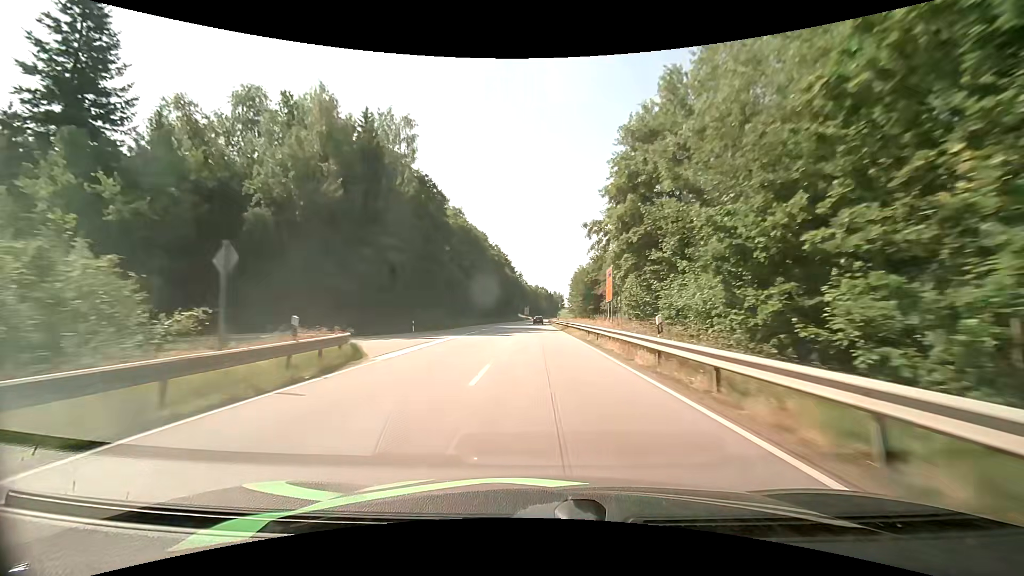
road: primary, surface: asphalt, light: Day
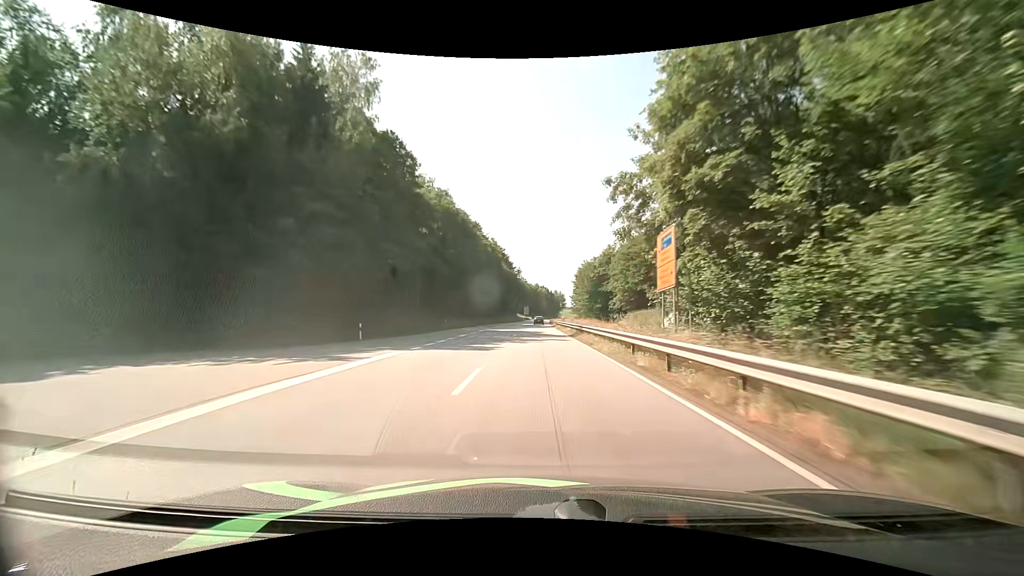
(+0.1, +13.4) m; 0°
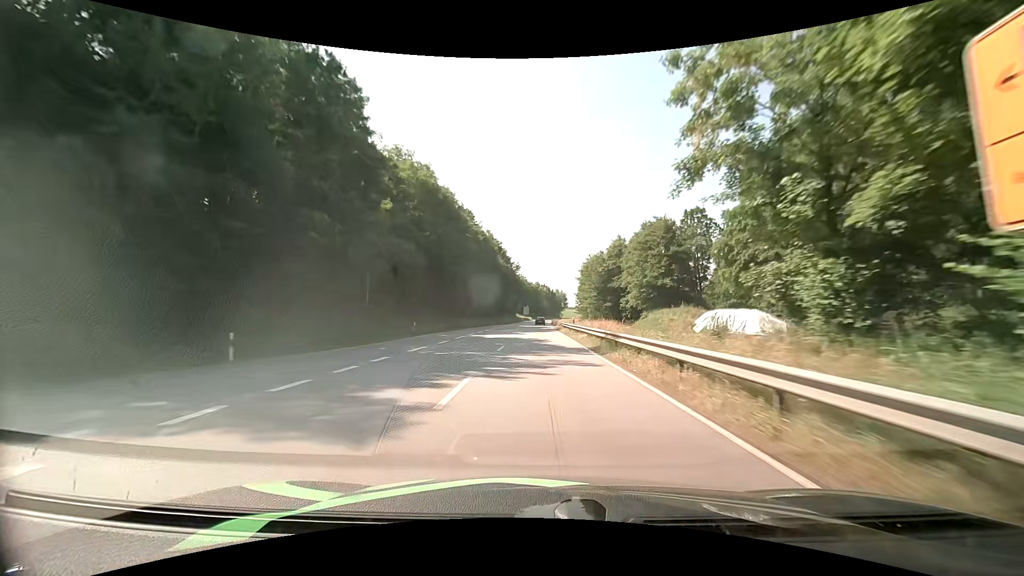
(0.0, +13.3) m; 0°
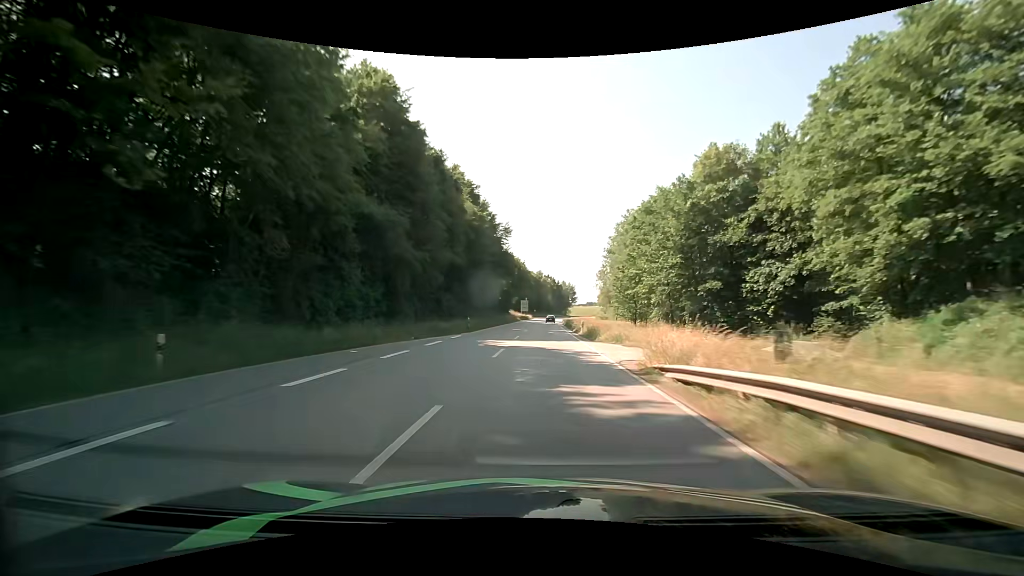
(-0.1, +52.5) m; 0°
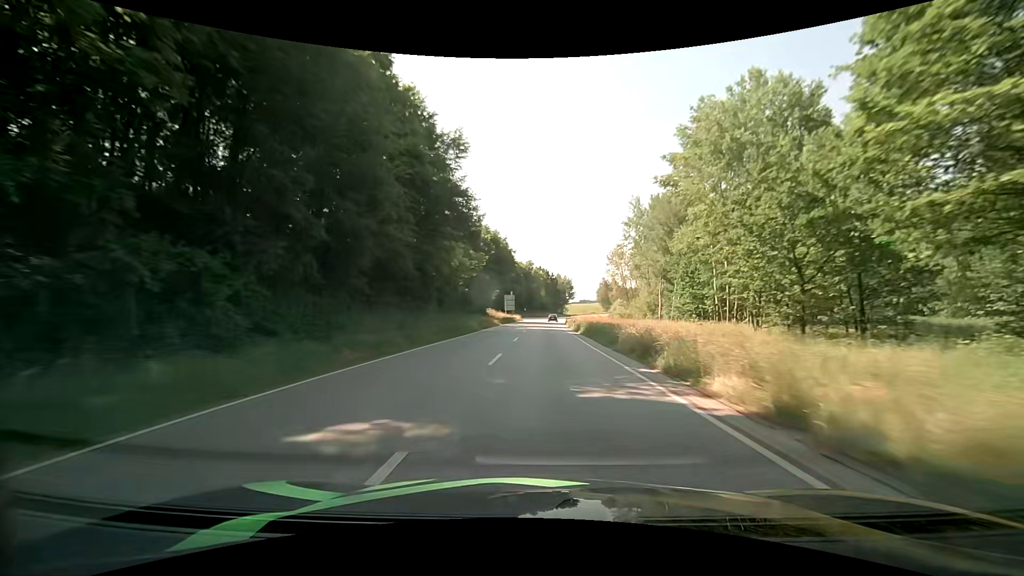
(+0.3, +39.1) m; +1°
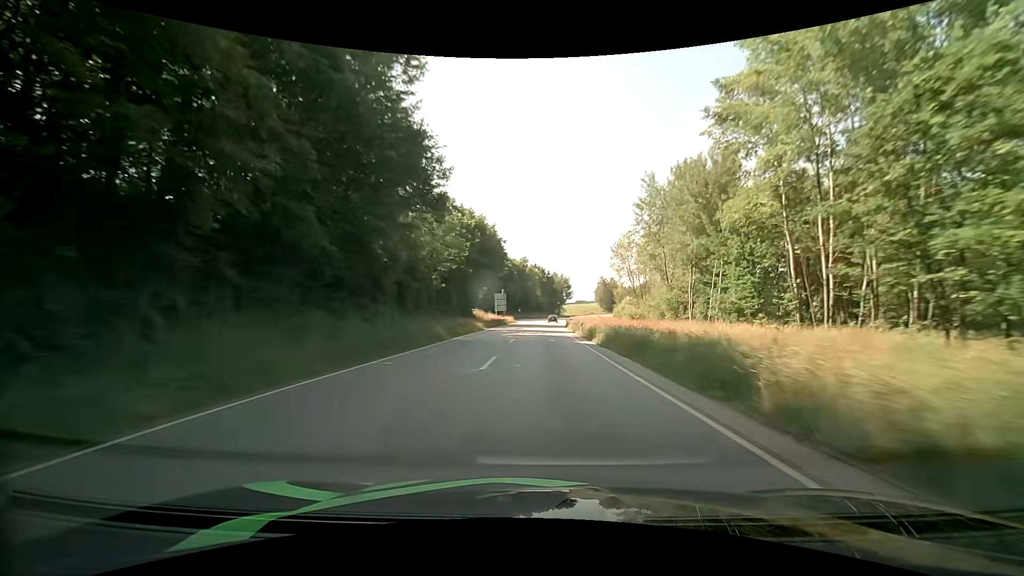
(0.0, +13.1) m; 0°
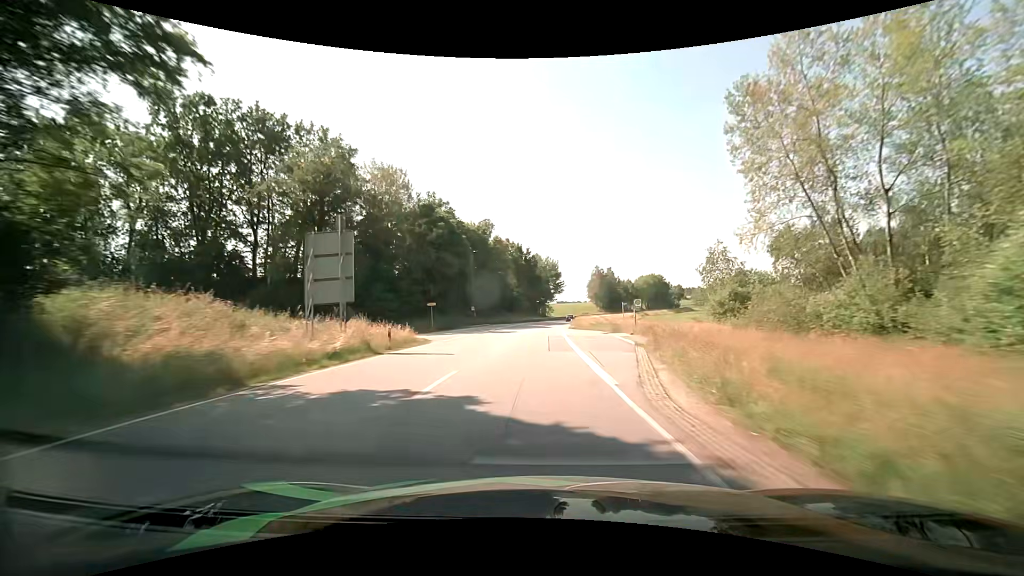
(+1.5, +64.7) m; +2°
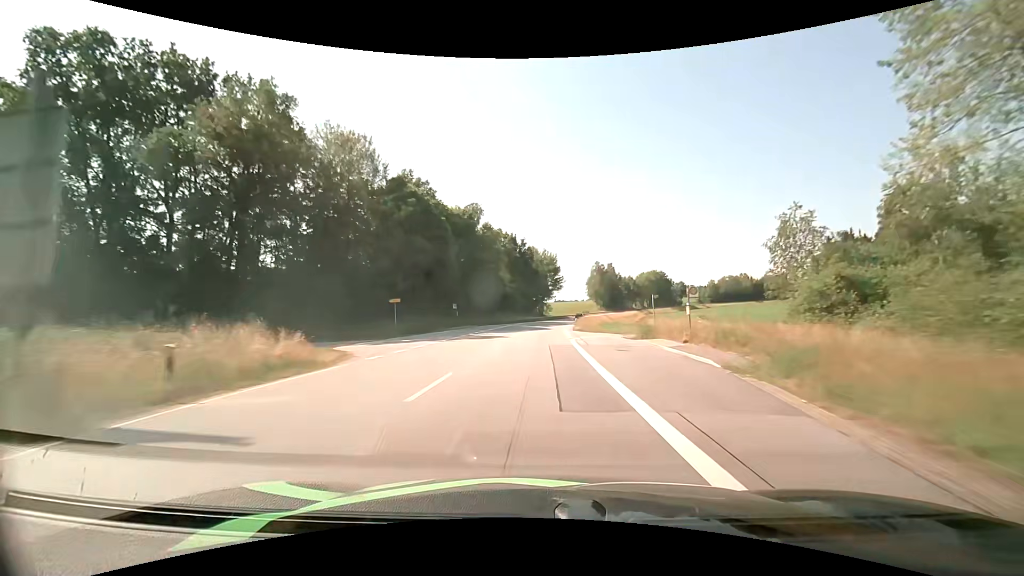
(+0.1, +12.9) m; +1°
(0, +10) (0, +20) (0, +30) (+1, +40) (+1, +50) (+2, +60) (+3, +70) (+4, +80) (+6, +90) (+8, +100) m
